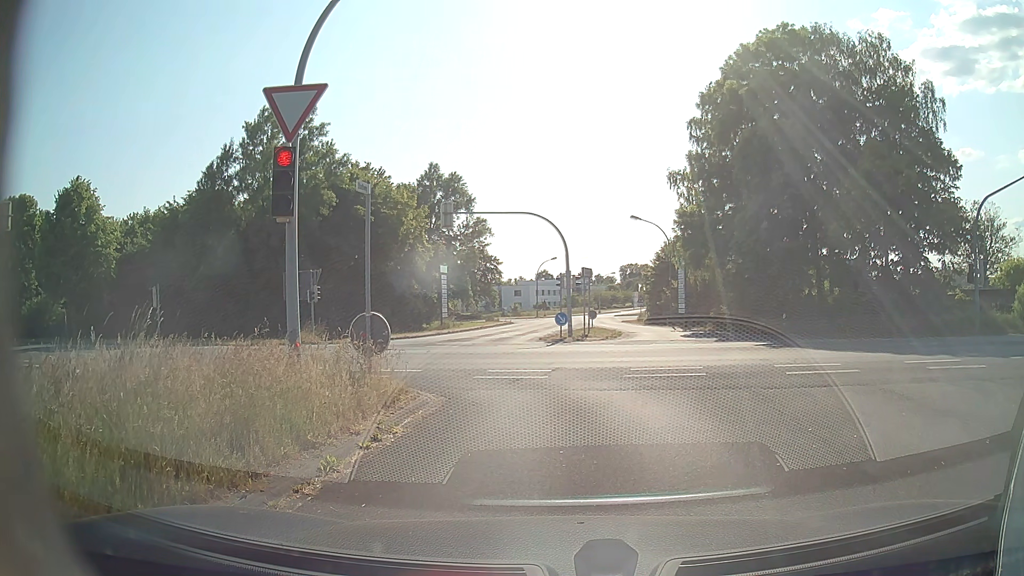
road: tertiary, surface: asphalt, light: Day
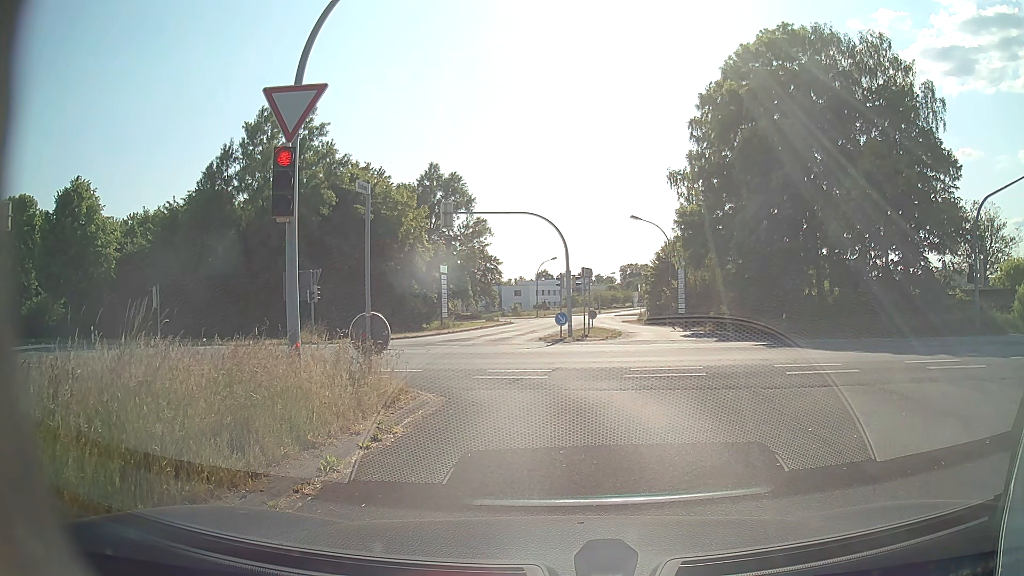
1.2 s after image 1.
(0.0, 0.0) m; 0°
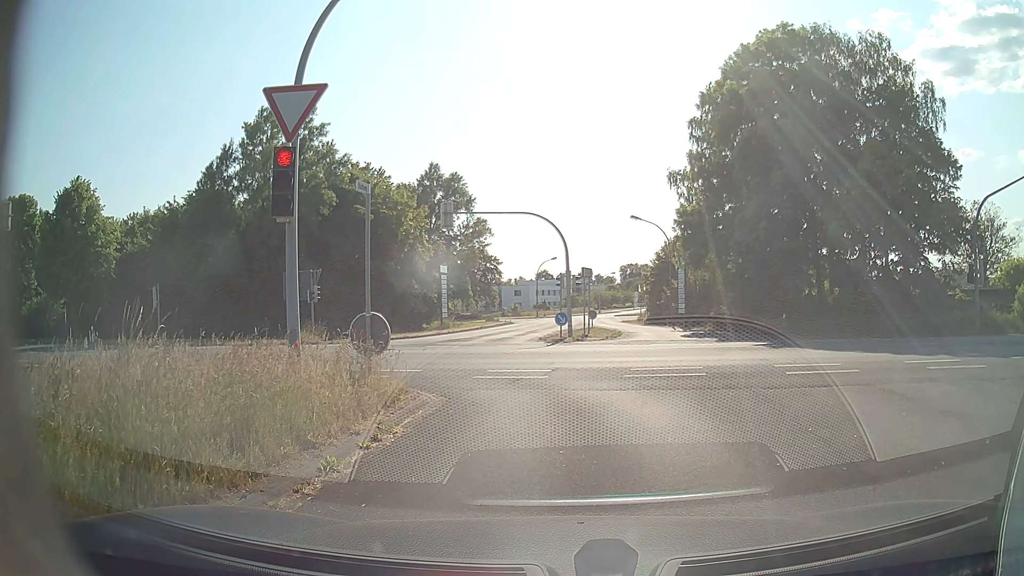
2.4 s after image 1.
(0.0, 0.0) m; 0°
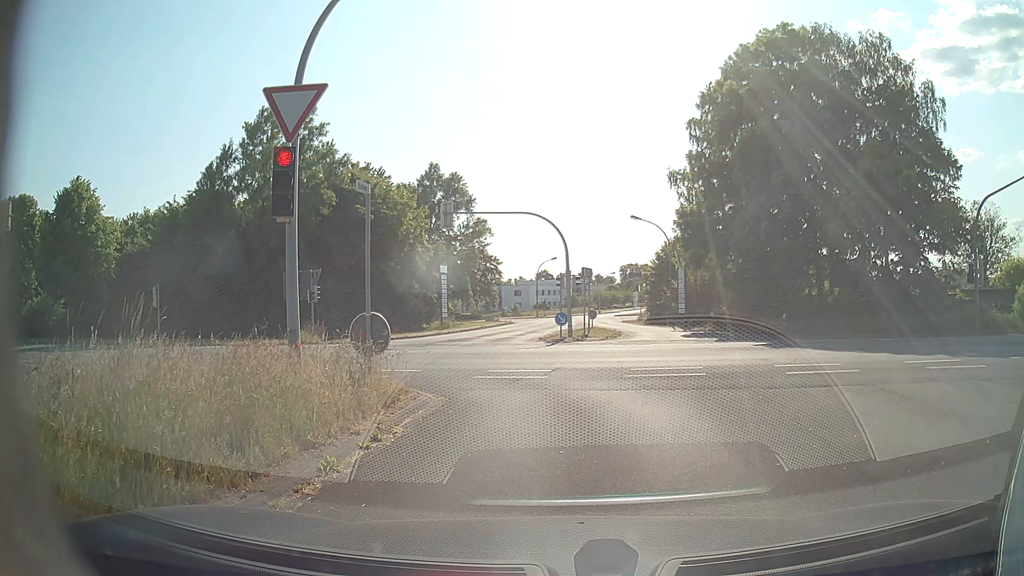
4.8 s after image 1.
(0.0, 0.0) m; 0°
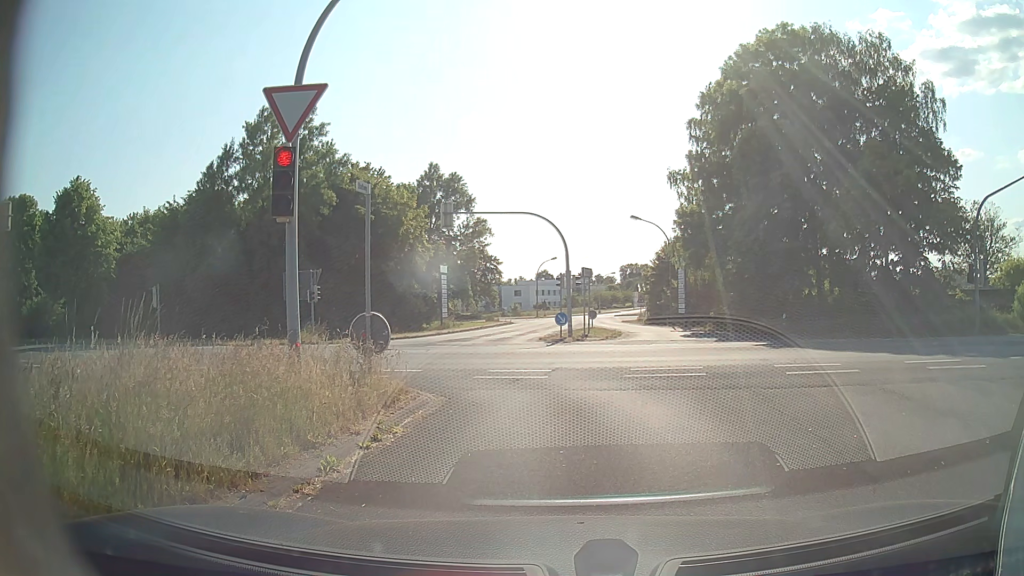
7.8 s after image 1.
(0.0, 0.0) m; 0°
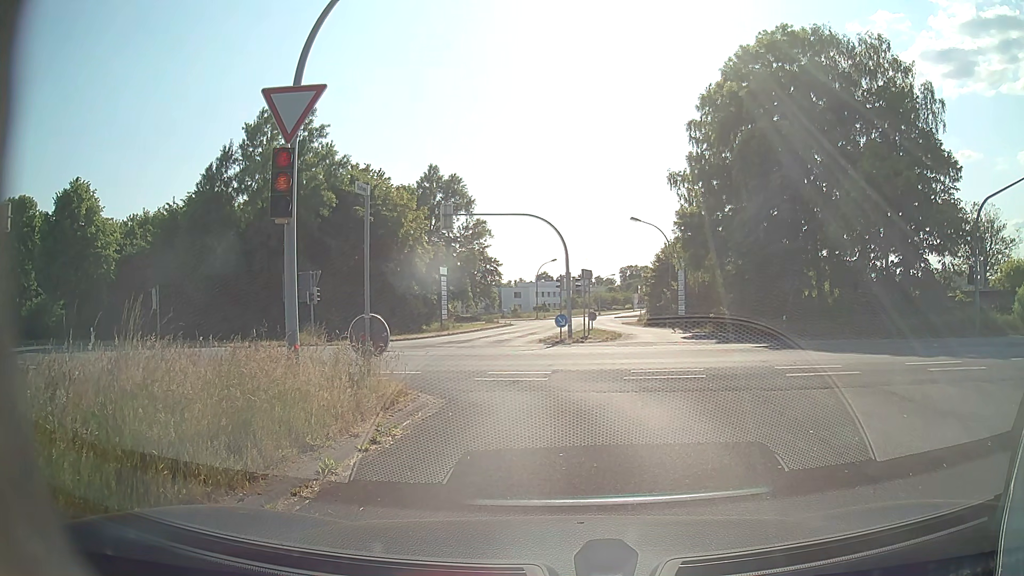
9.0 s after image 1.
(0.0, 0.0) m; 0°
